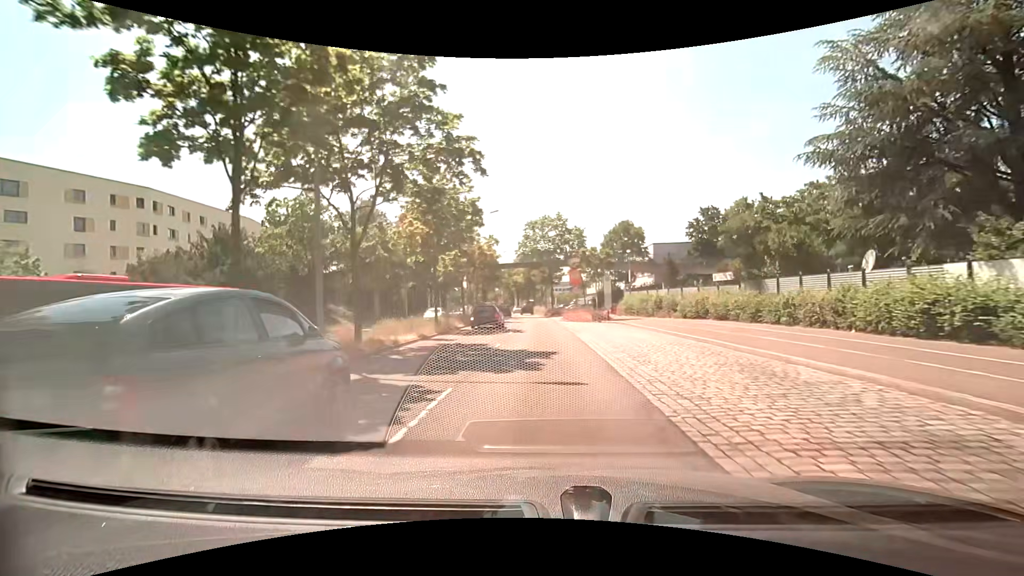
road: primary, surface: asphalt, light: Day
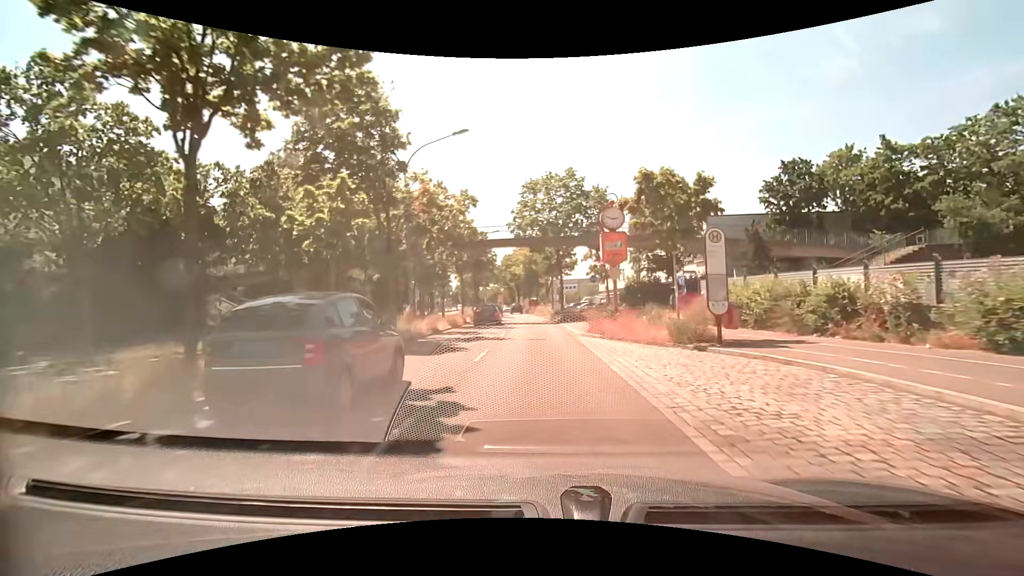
(-0.4, +20.4) m; -1°
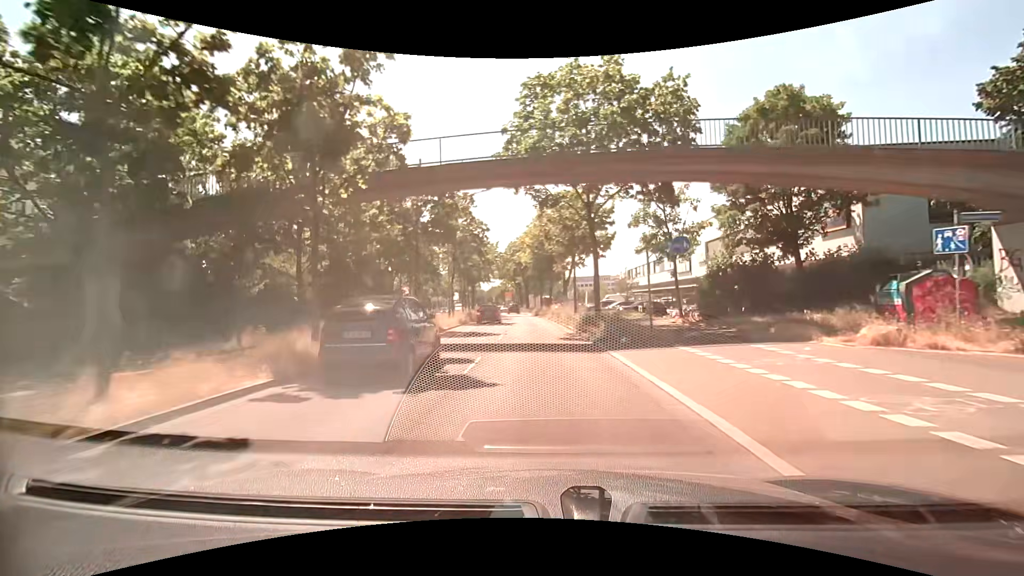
(-0.4, +20.3) m; -2°
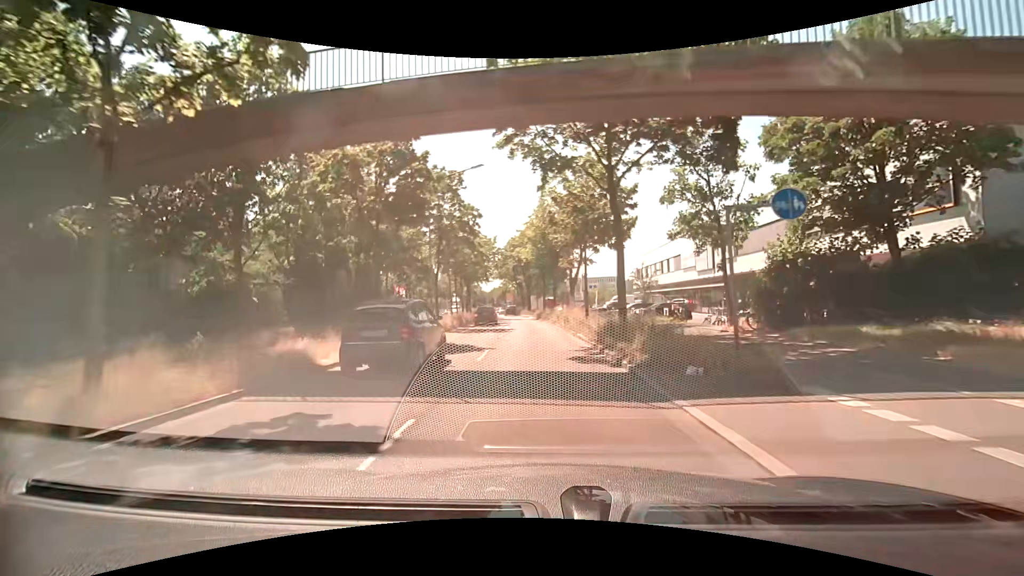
(0.0, +6.7) m; 0°
